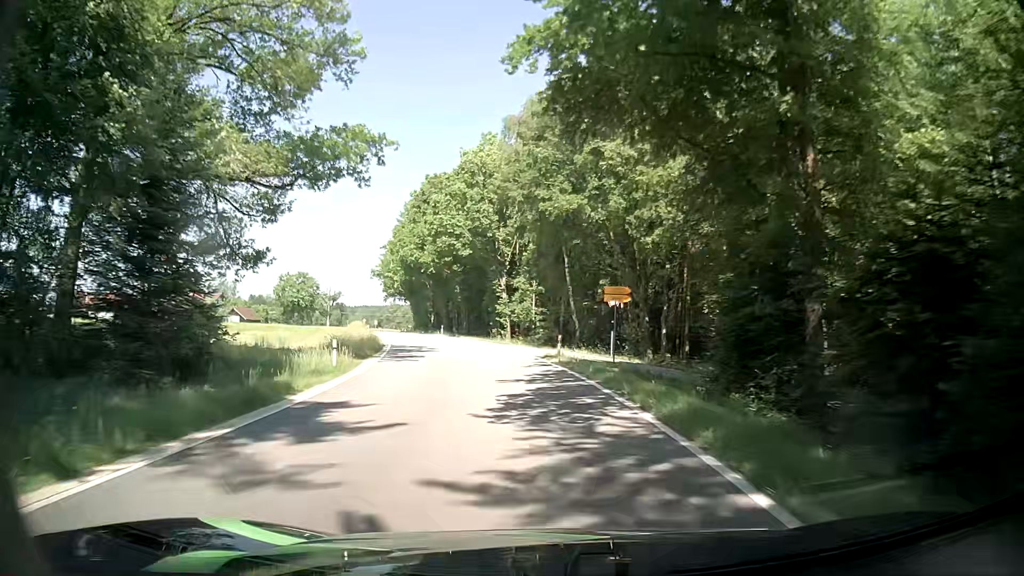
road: tertiary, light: Day
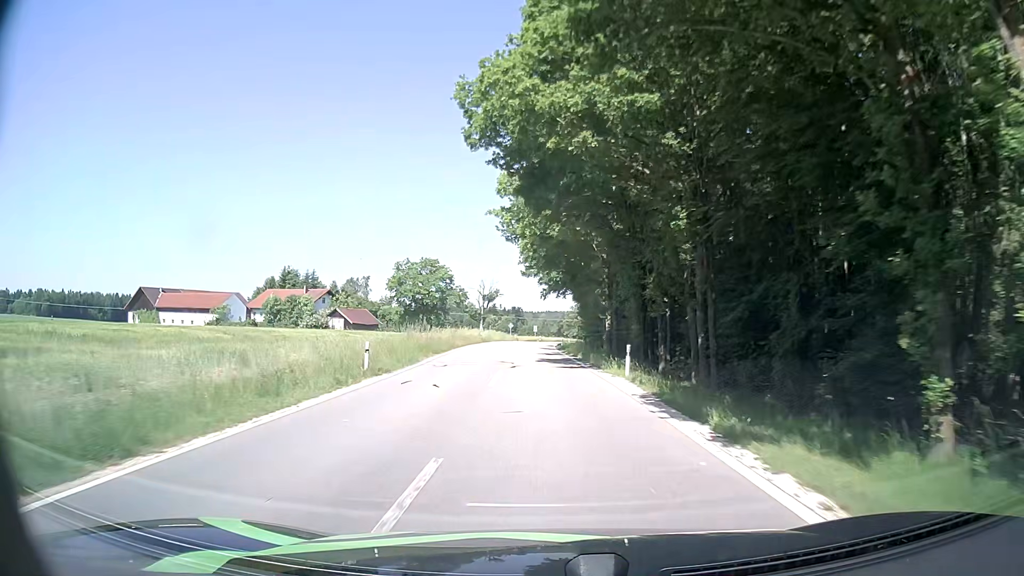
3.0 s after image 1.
(-6.9, +46.5) m; -16°
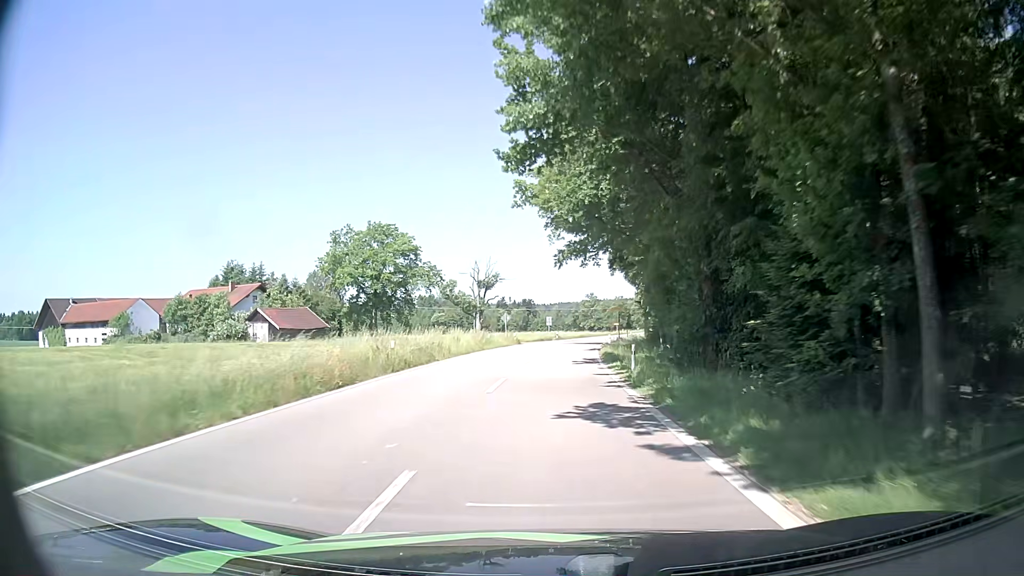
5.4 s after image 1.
(-0.5, +40.7) m; -1°
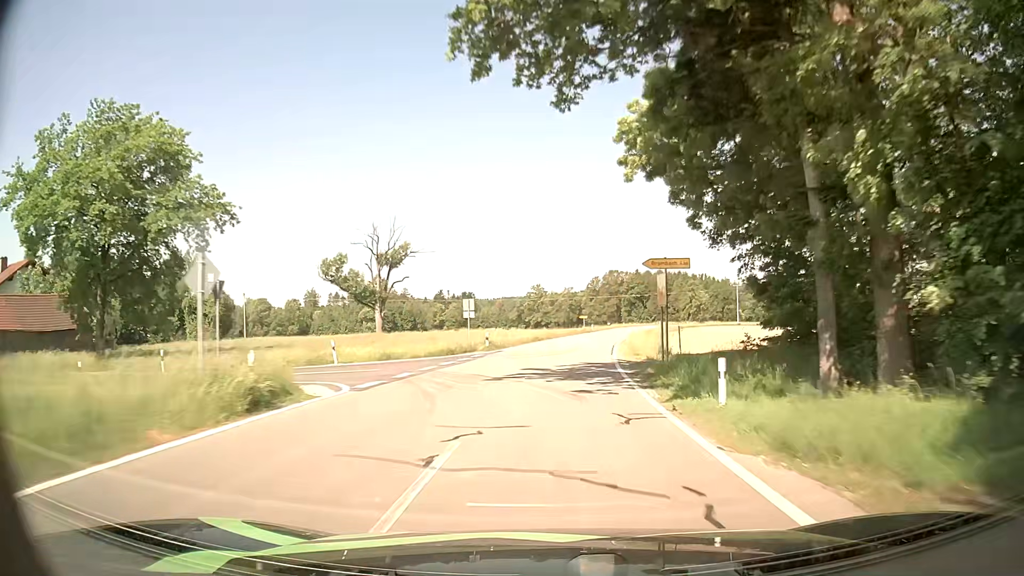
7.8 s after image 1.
(+1.2, +43.4) m; +4°
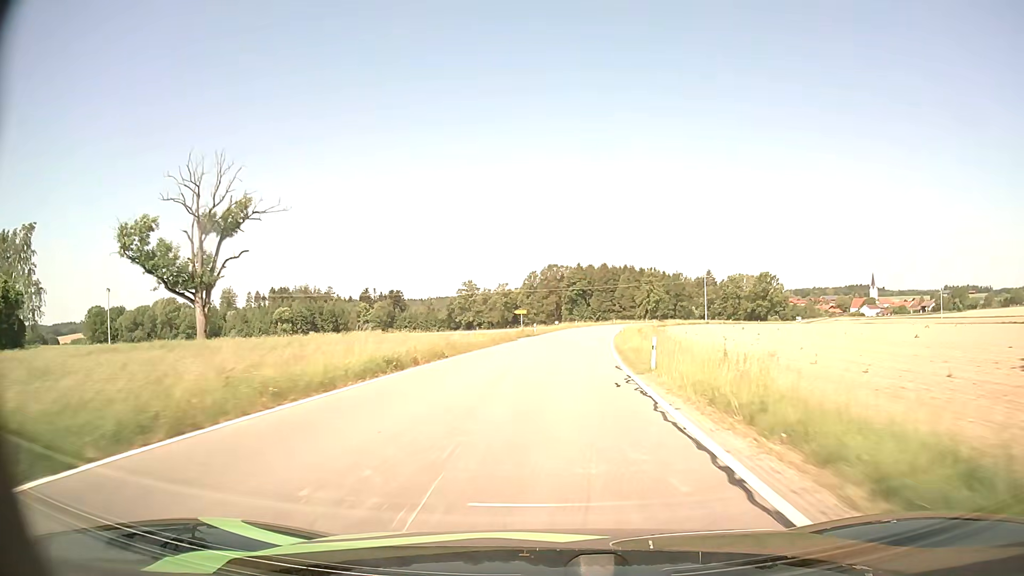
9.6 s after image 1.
(+1.6, +33.9) m; +6°
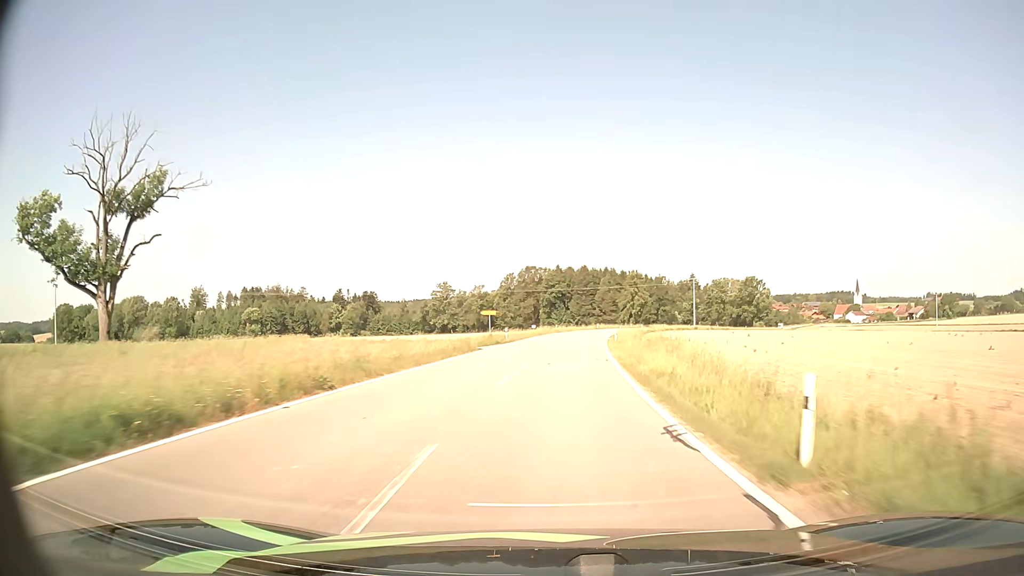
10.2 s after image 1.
(+0.1, +11.5) m; +2°
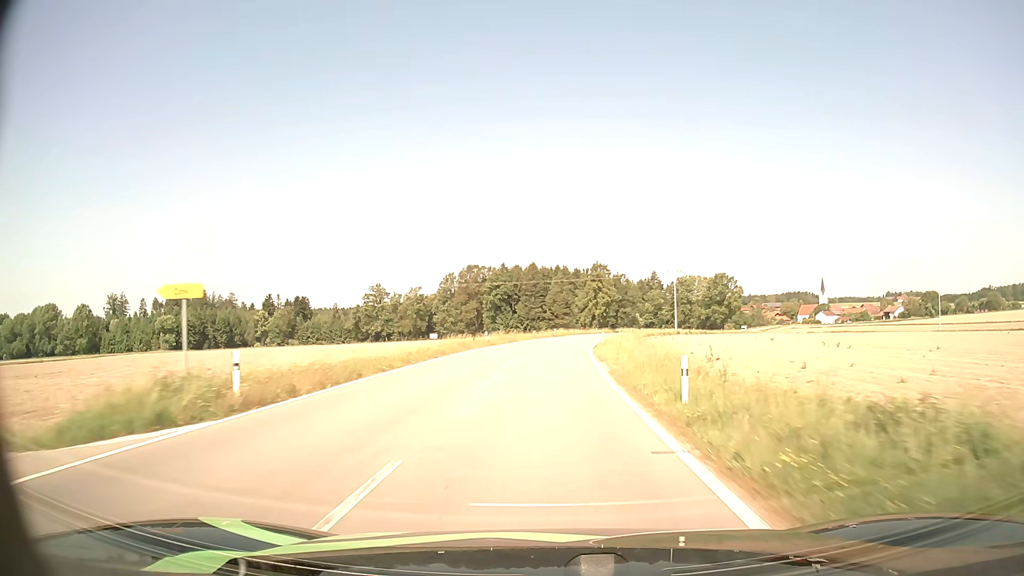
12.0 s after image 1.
(+1.7, +34.8) m; +5°
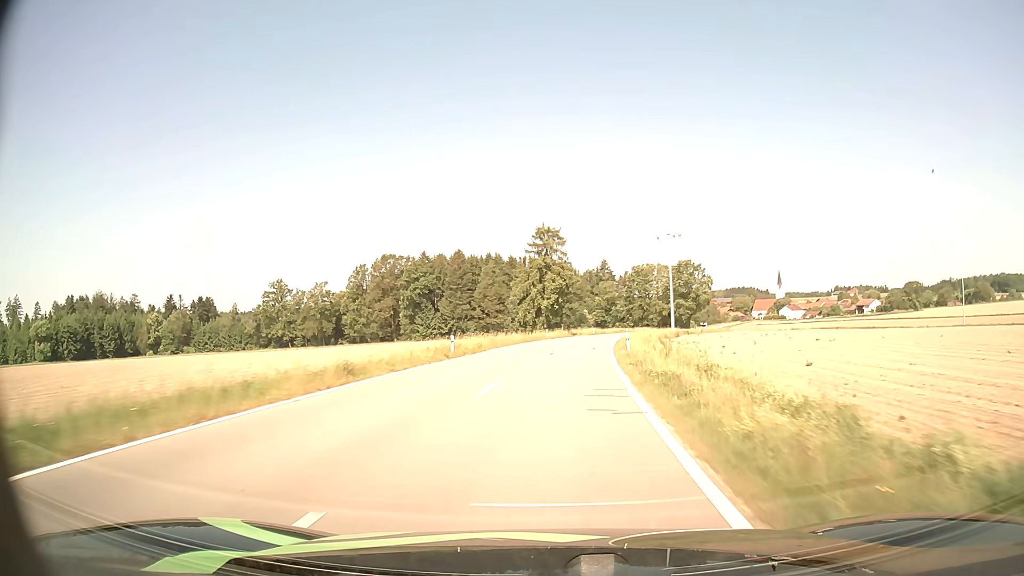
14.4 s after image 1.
(+1.9, +47.0) m; +5°
(0, +10) (0, +20) (+1, +30) (+2, +40) (+3, +50) (+4, +60) (+6, +70) (+8, +79) (+10, +89) (+12, +99) m
